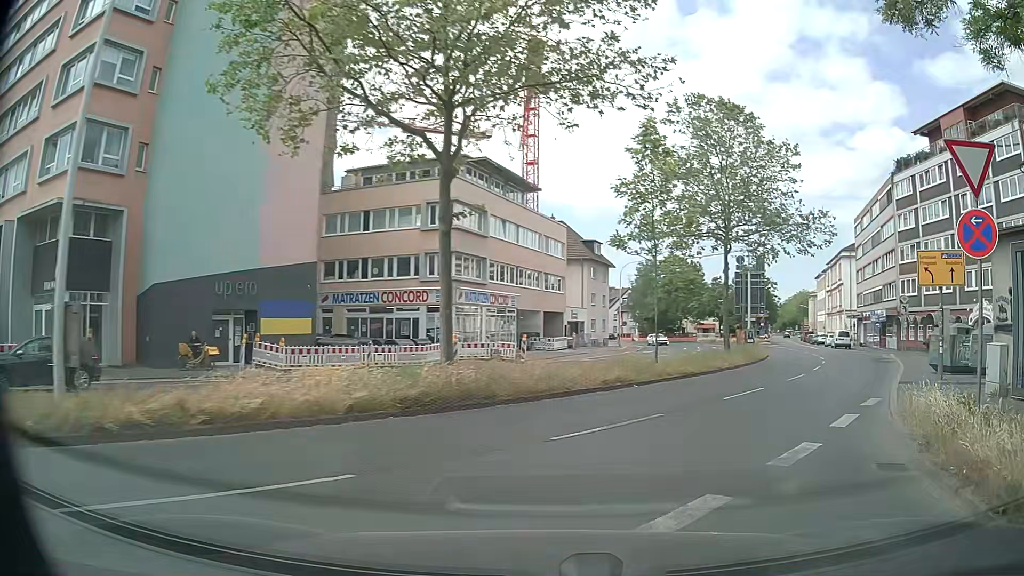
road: secondary_link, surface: asphalt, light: Day
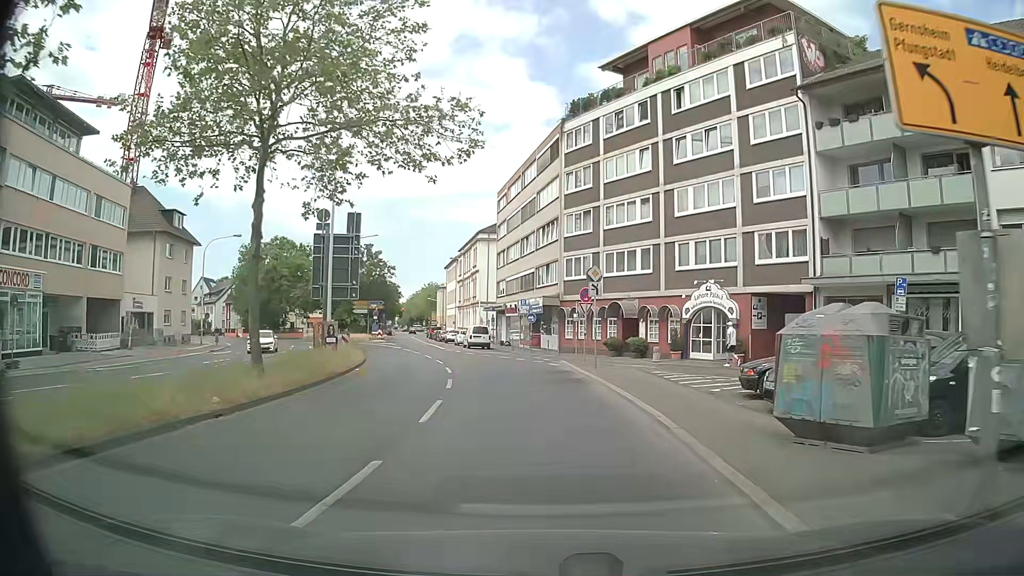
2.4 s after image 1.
(+5.7, +14.7) m; +33°
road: secondary
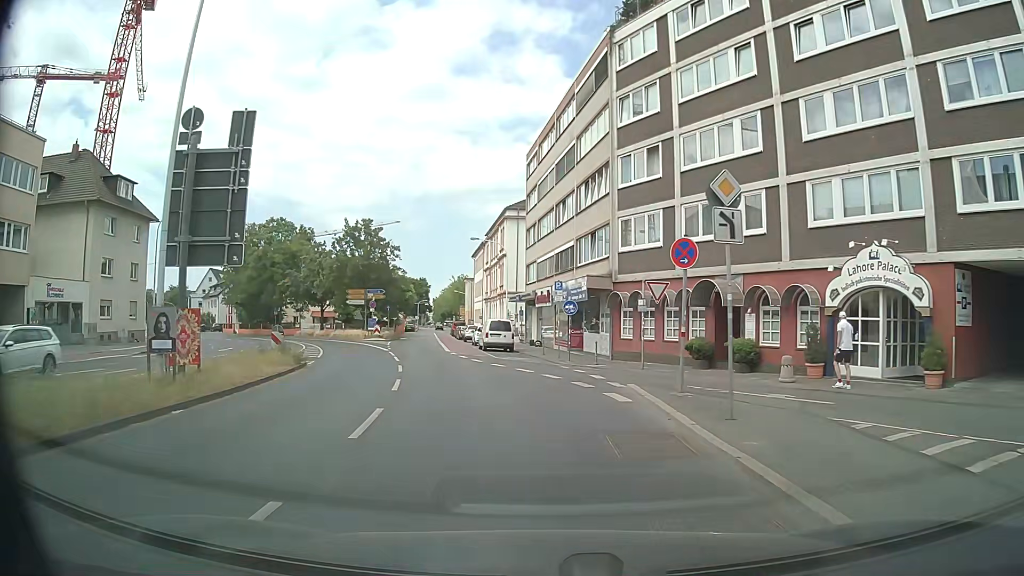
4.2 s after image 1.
(-0.3, +14.1) m; -4°
